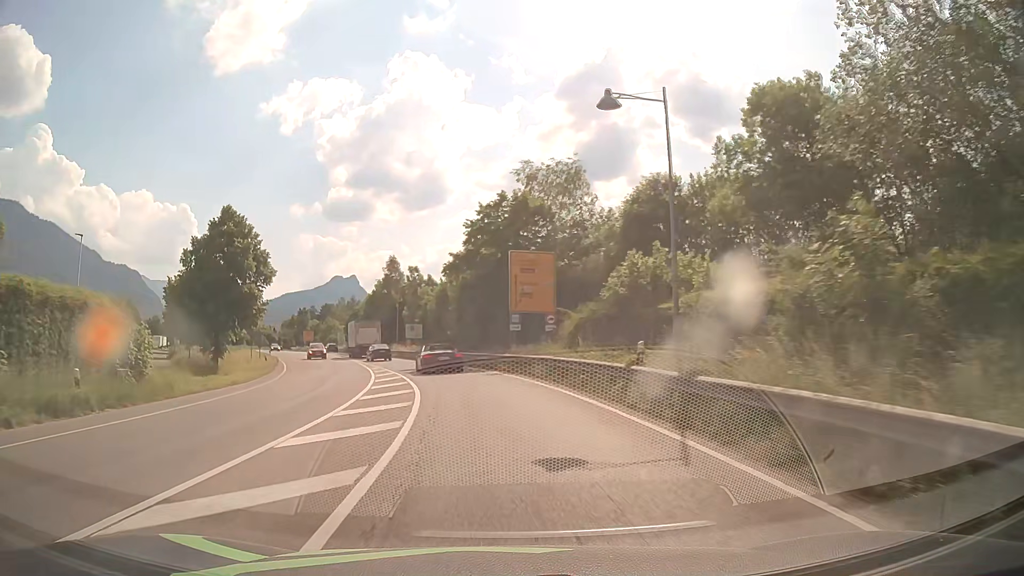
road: primary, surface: asphalt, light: Day
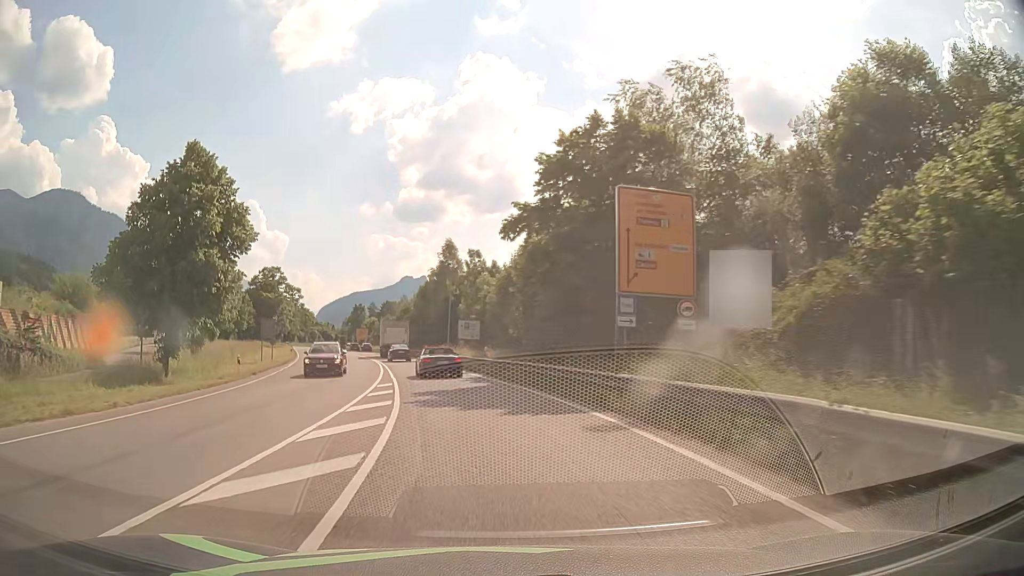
(-0.8, +16.0) m; -6°
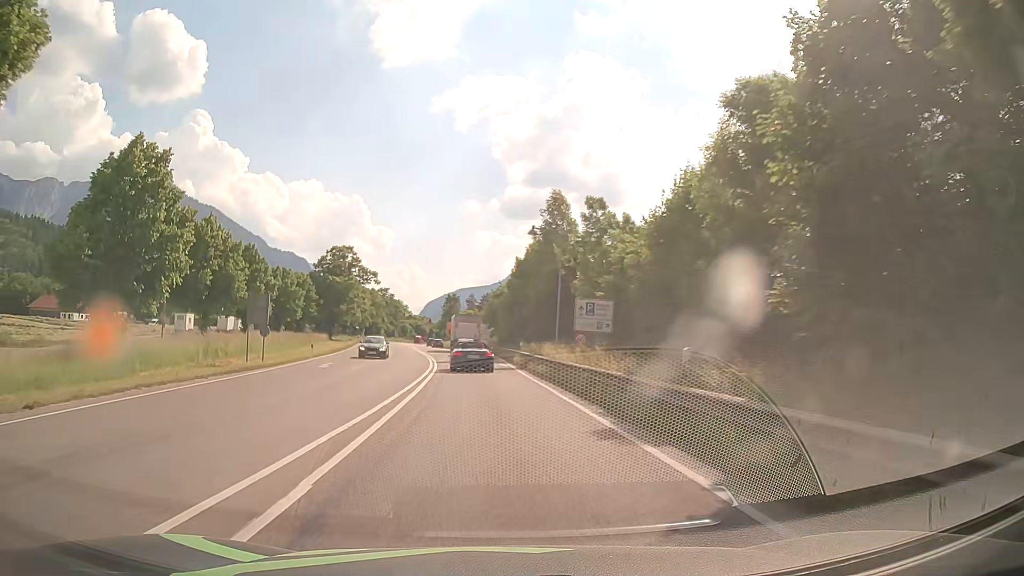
(-1.9, +23.7) m; -10°
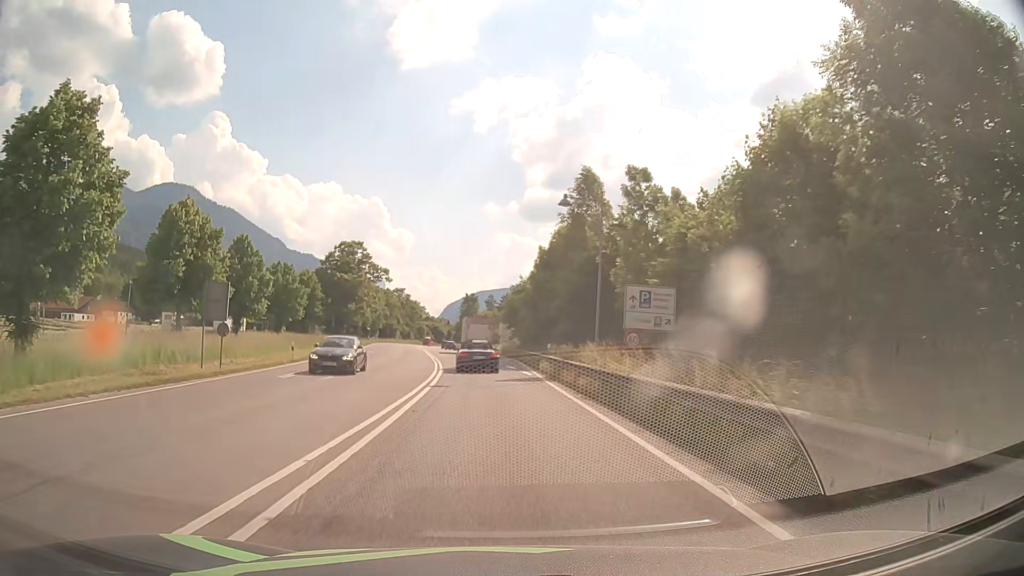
(-0.1, +8.1) m; -1°
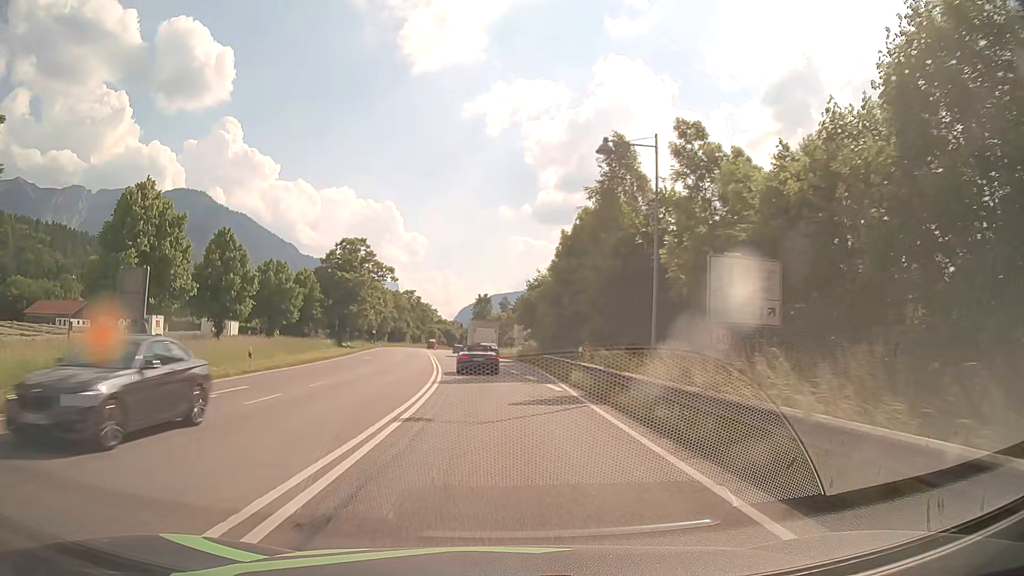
(-0.1, +8.1) m; -2°
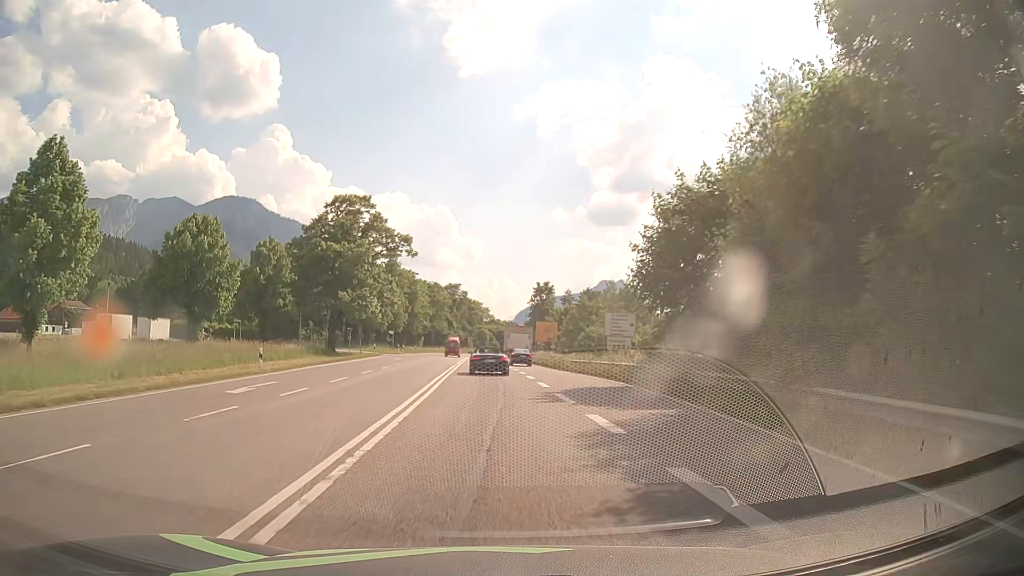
(-1.4, +33.6) m; -5°
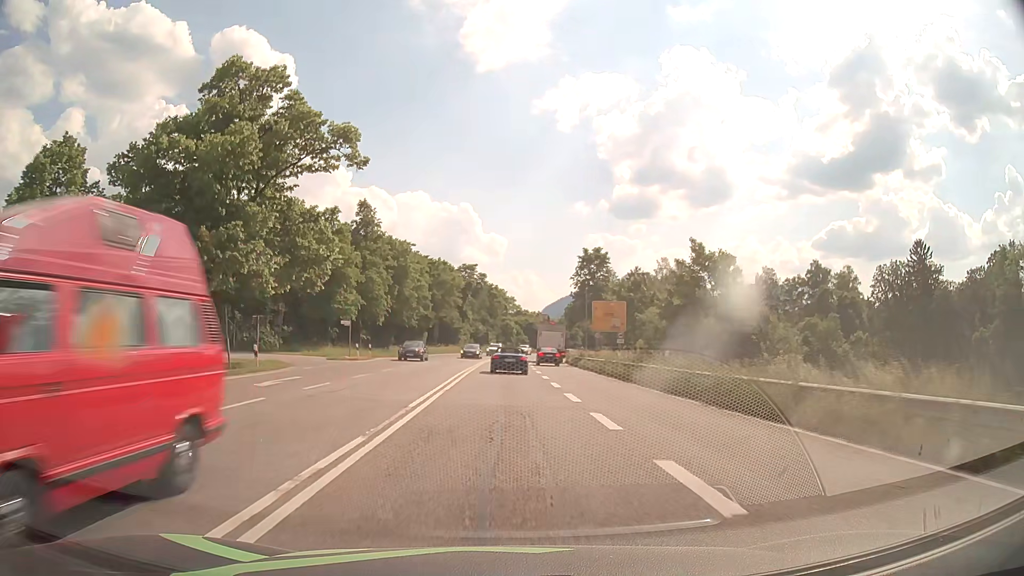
(-1.0, +35.3) m; -2°
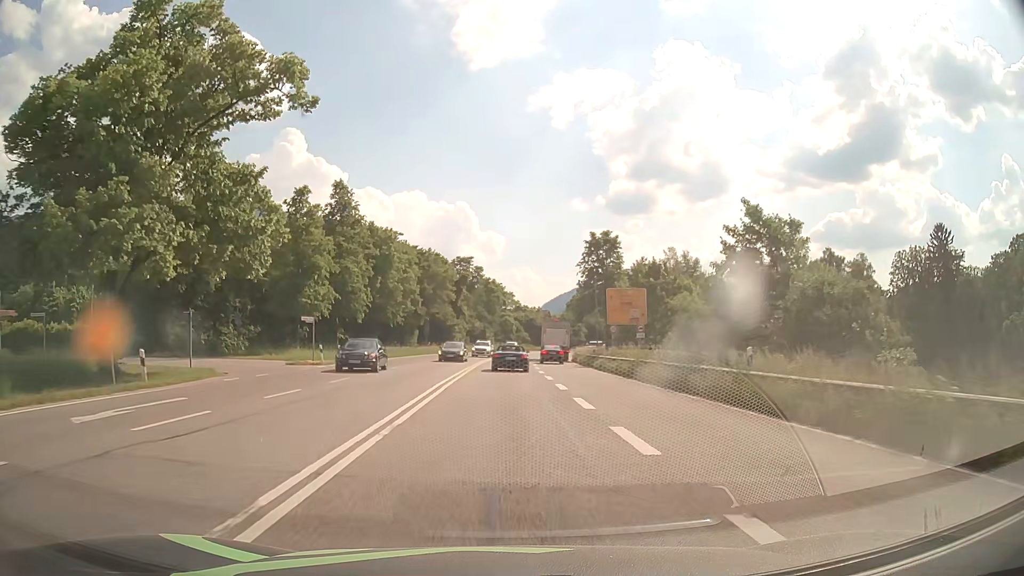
(0.0, +9.0) m; 0°
(0, +10) (0, +20) (0, +30) (0, +40) (0, +50) (+1, +60) (+1, +70) (+2, +80) (+4, +90) (+6, +100) m
